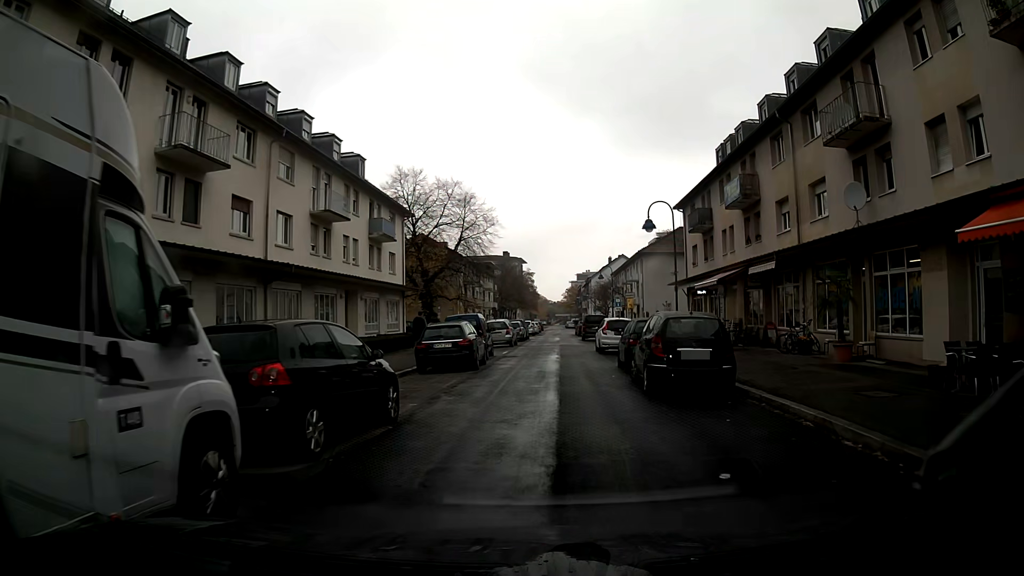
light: Day
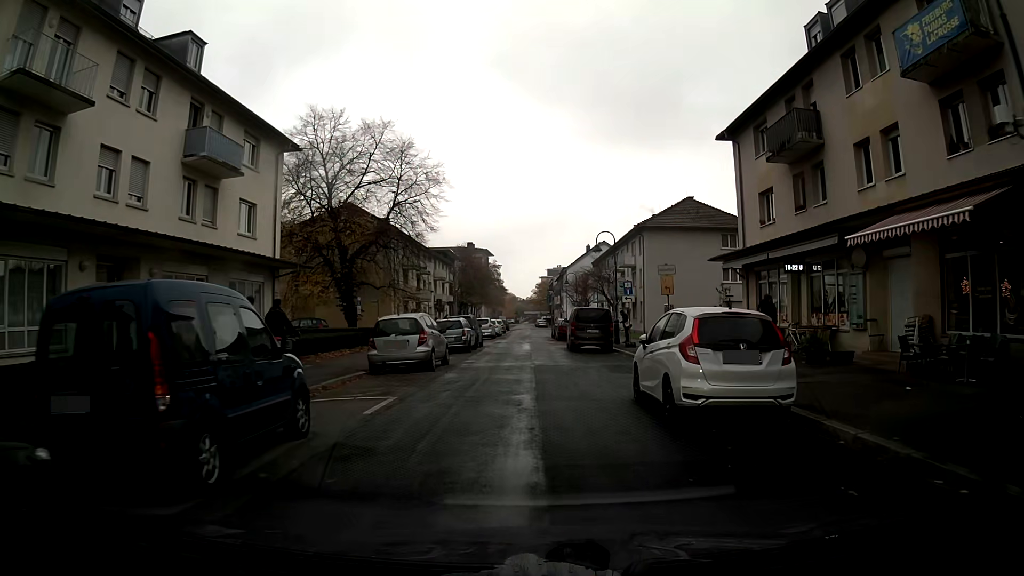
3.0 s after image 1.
(+0.2, +20.3) m; +1°
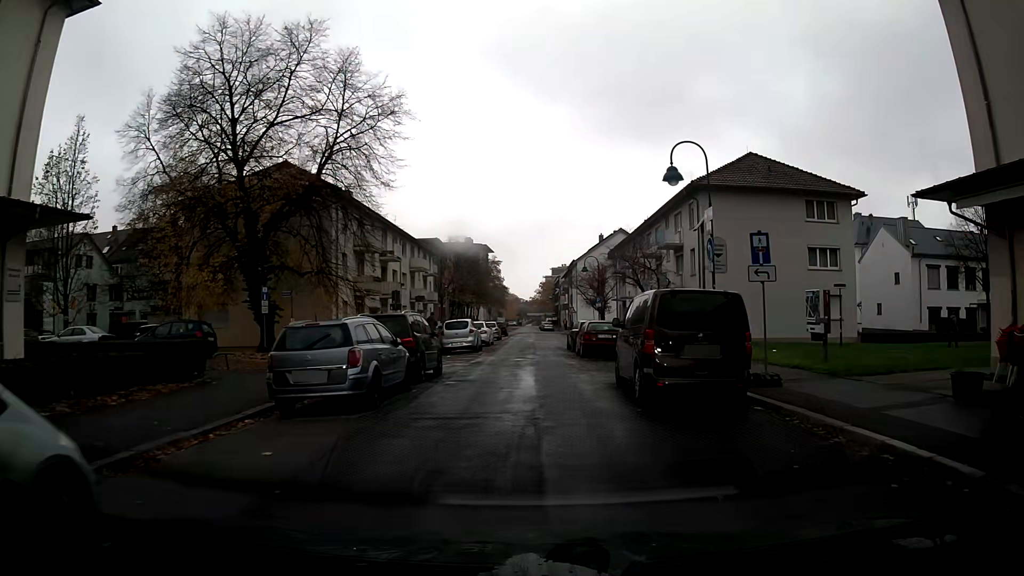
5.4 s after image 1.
(-0.1, +17.8) m; 0°
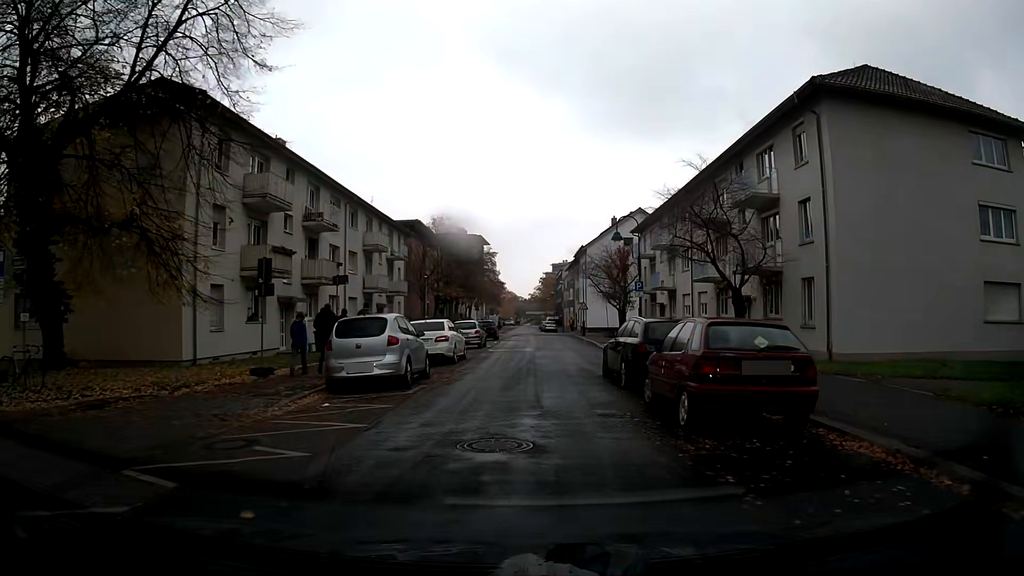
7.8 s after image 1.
(0.0, +17.2) m; 0°
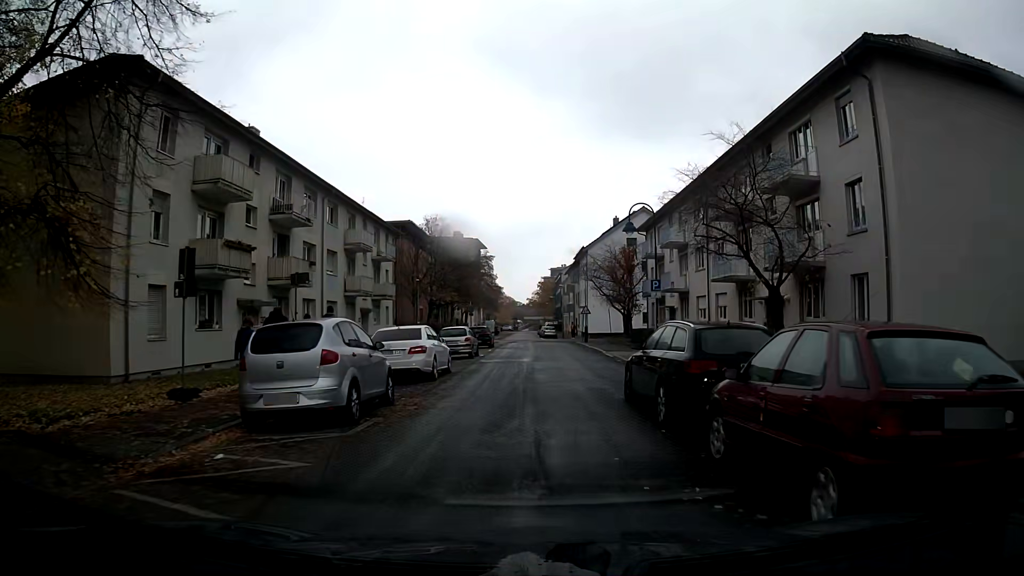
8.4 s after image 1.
(0.0, +4.2) m; 0°
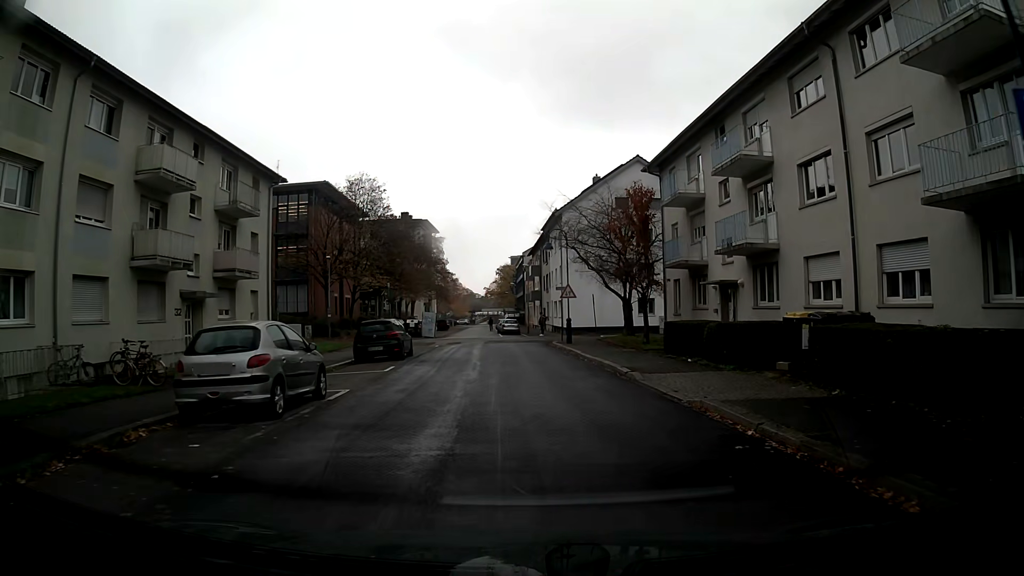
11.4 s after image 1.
(+0.4, +20.2) m; +3°
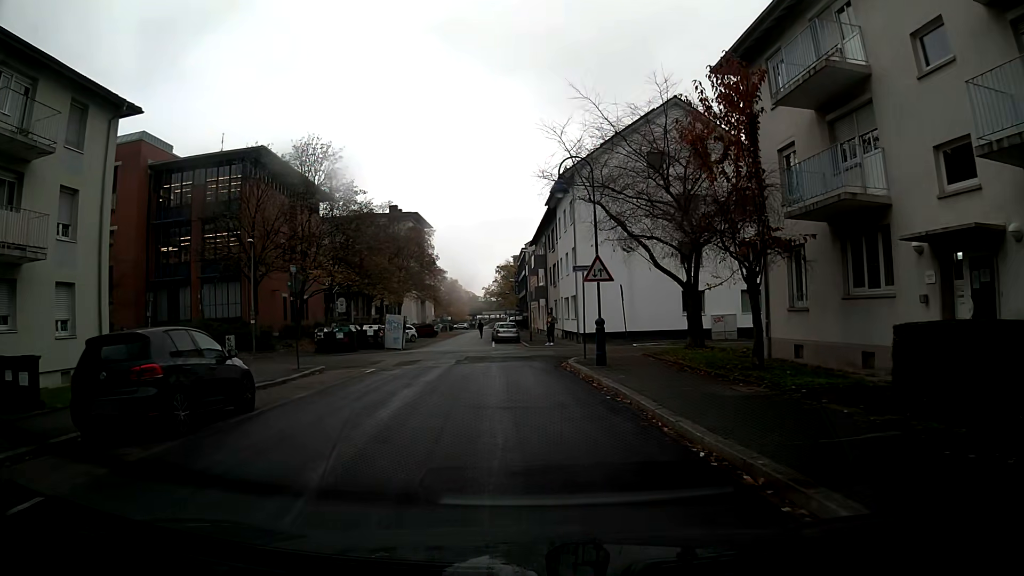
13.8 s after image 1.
(0.0, +15.4) m; -1°
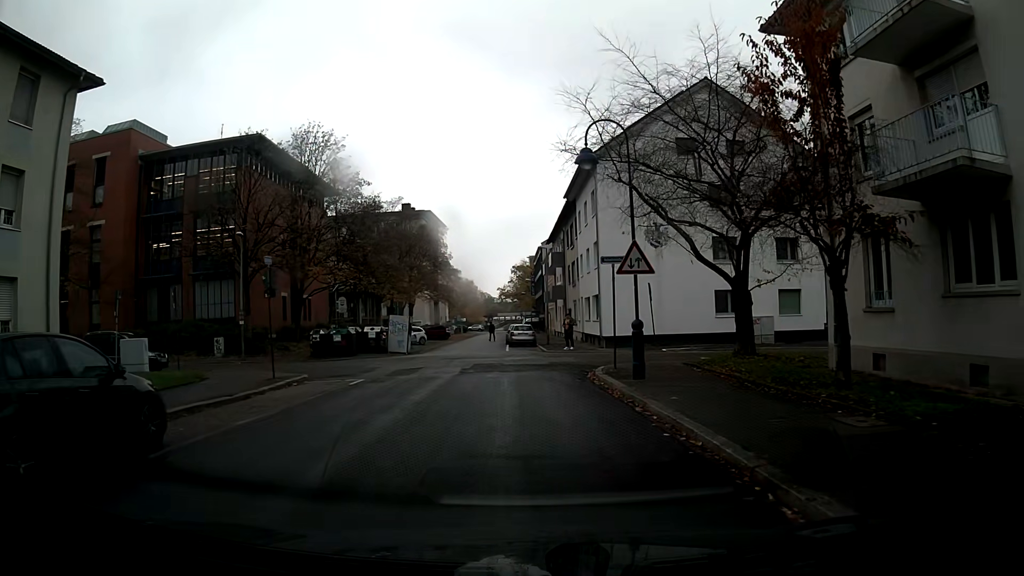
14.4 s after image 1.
(0.0, +3.6) m; -1°
(0, +10) (0, +20) (-6, +27) (-16, +29) (-26, +28) (-36, +28) (-46, +28) (-56, +27) (-66, +27) (-76, +27) m
